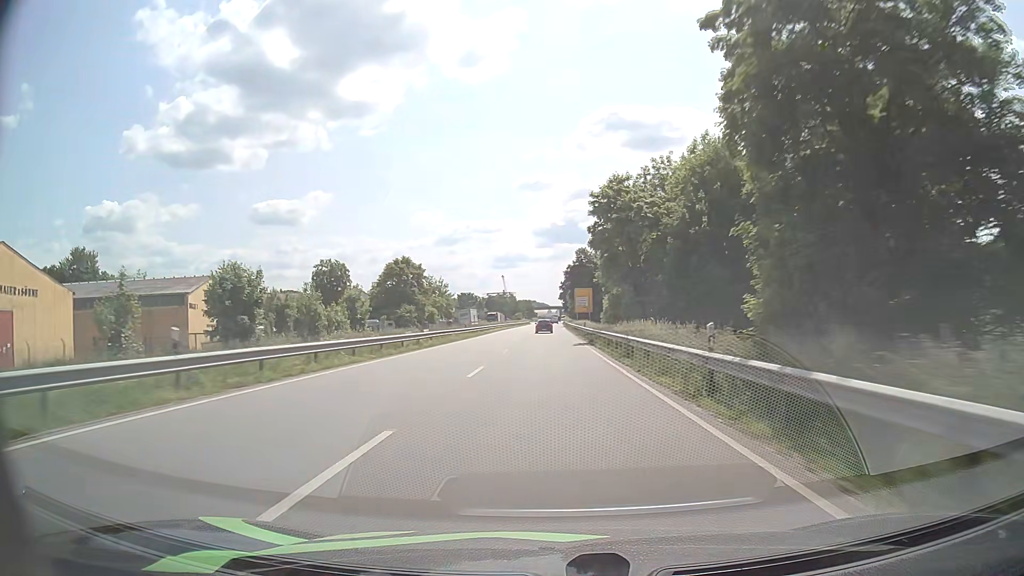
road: primary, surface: asphalt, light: Day
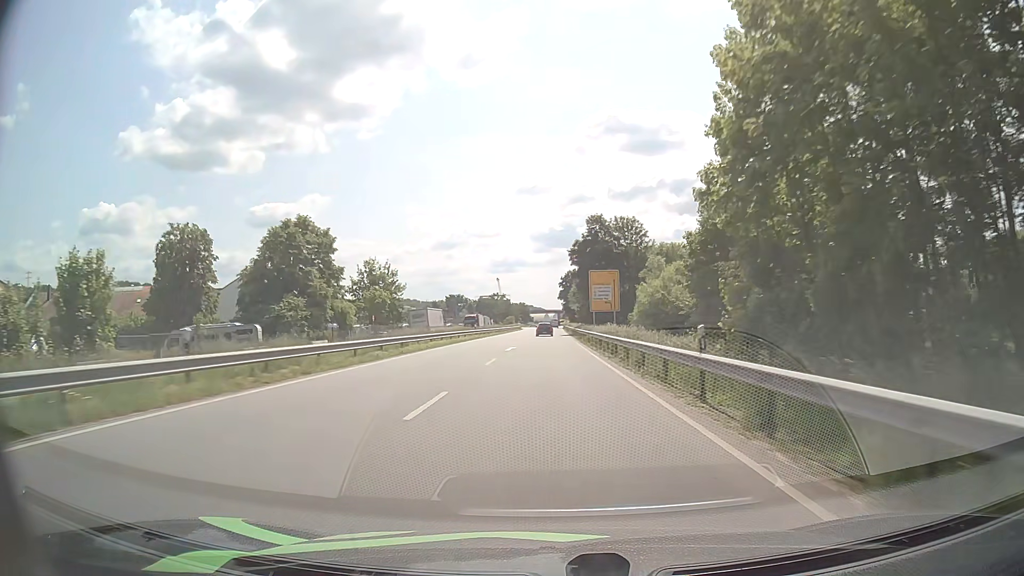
(-0.1, +43.6) m; 0°
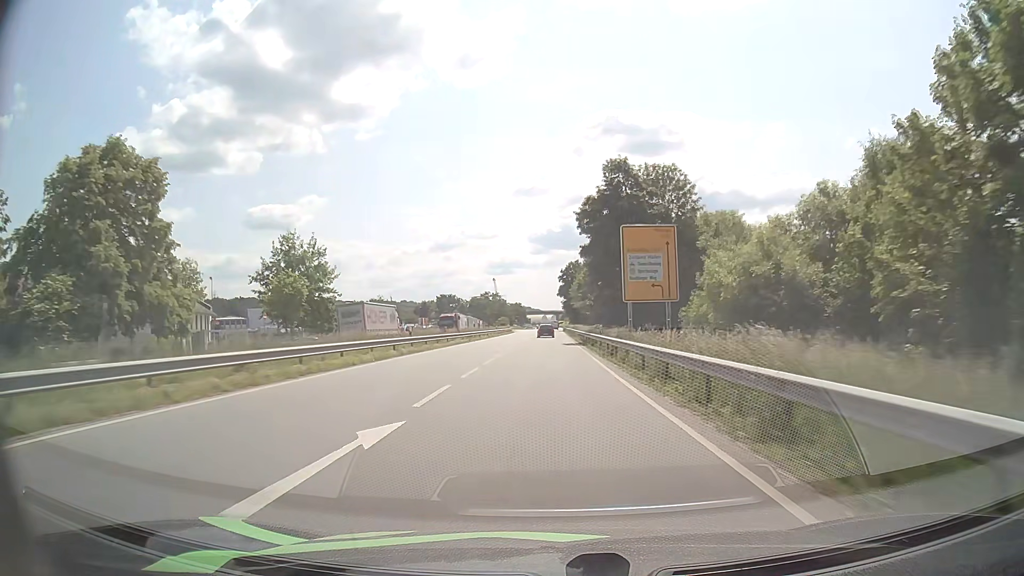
(+0.1, +29.3) m; 0°
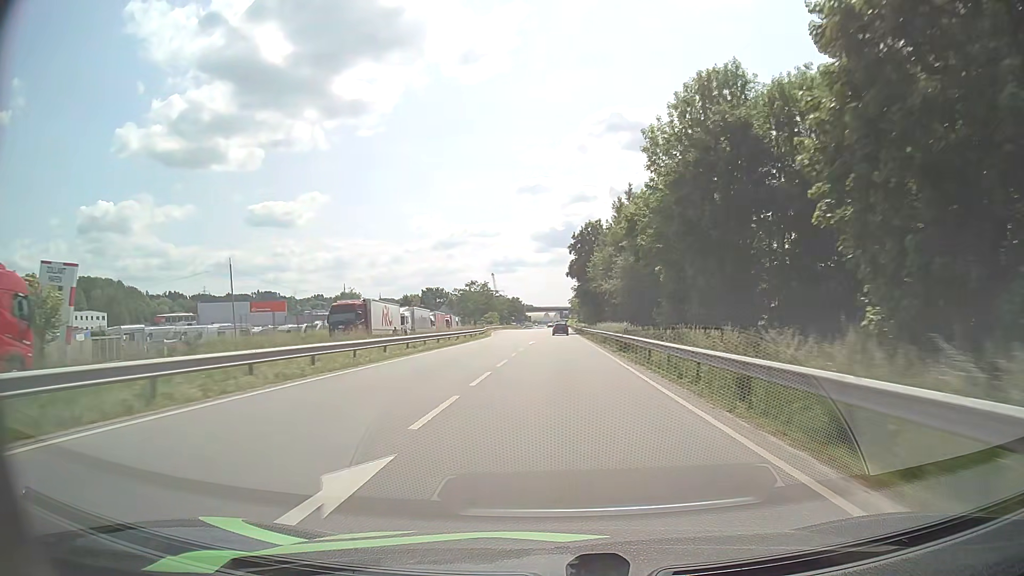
(-0.3, +56.6) m; 0°
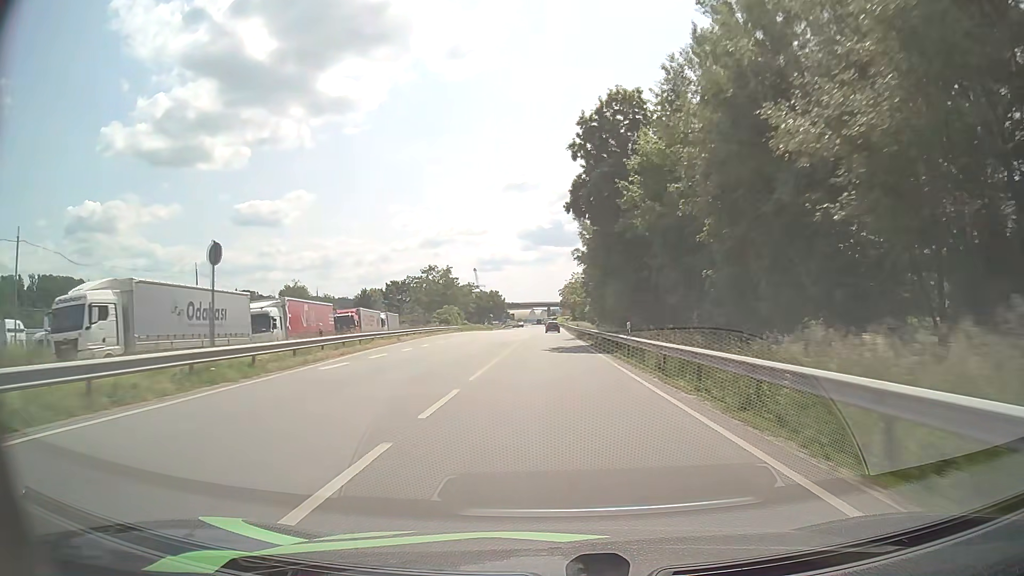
(+0.8, +53.0) m; +1°
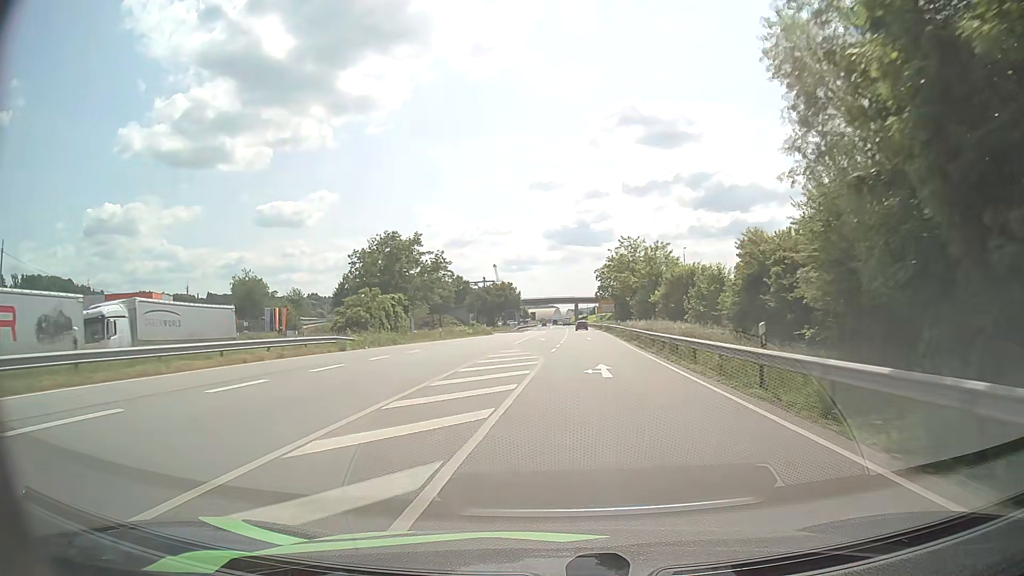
(-0.6, +60.3) m; -2°
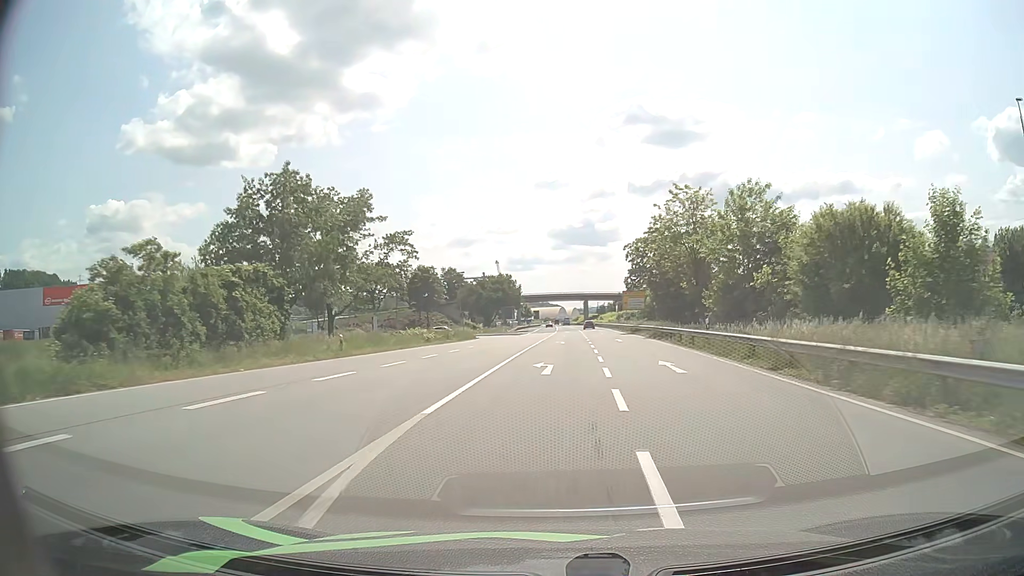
(-0.2, +32.3) m; 0°
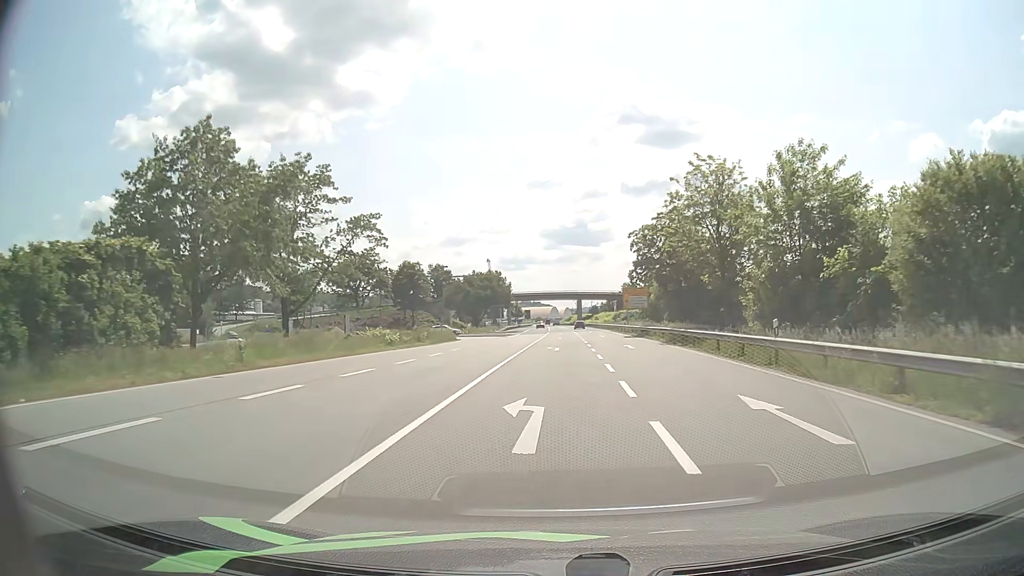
(0.0, +10.0) m; +1°
(0, +10) (0, +20) (+1, +30) (+1, +40) (+1, +50) (+1, +60) (+1, +70) (+1, +80) (+1, +90) (0, +100) m
